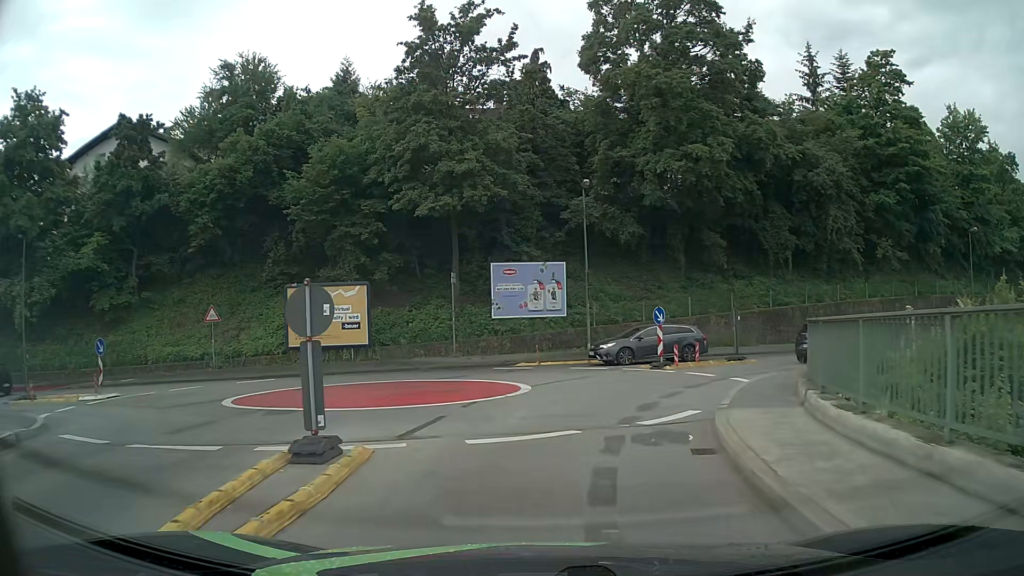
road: unclassified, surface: asphalt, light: Day
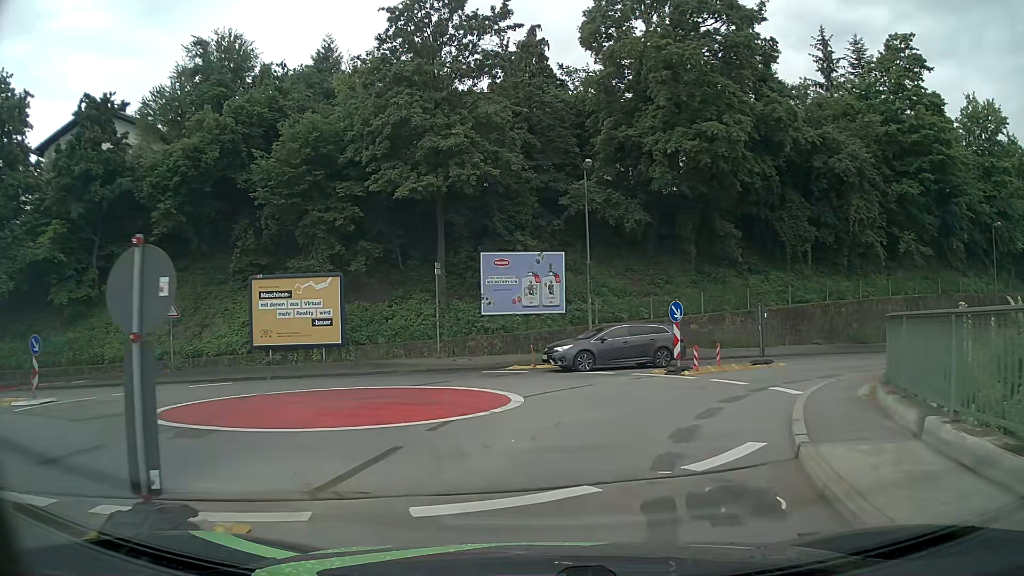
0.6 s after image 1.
(0.0, +3.4) m; +1°
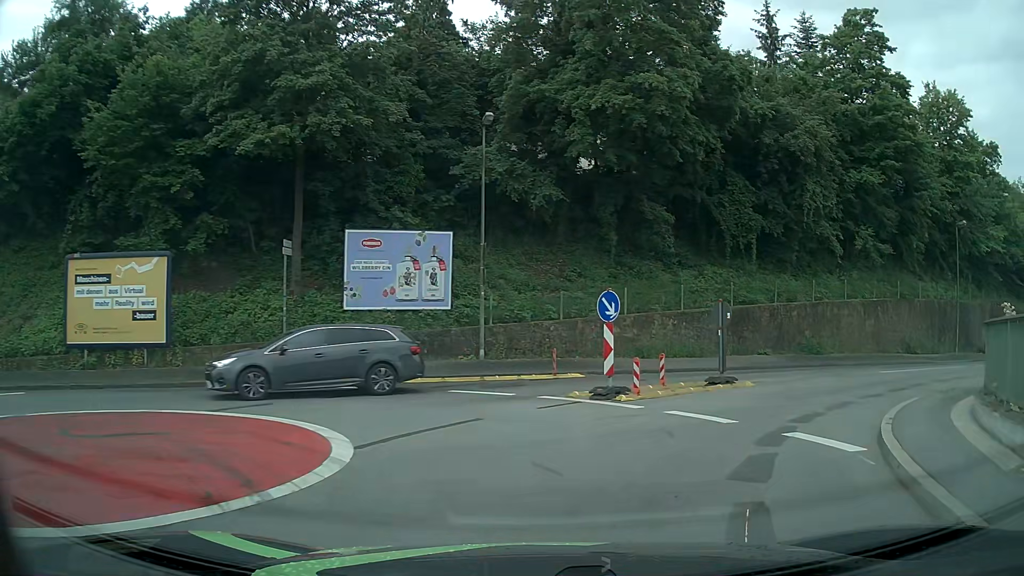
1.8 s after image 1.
(+0.3, +6.2) m; +7°
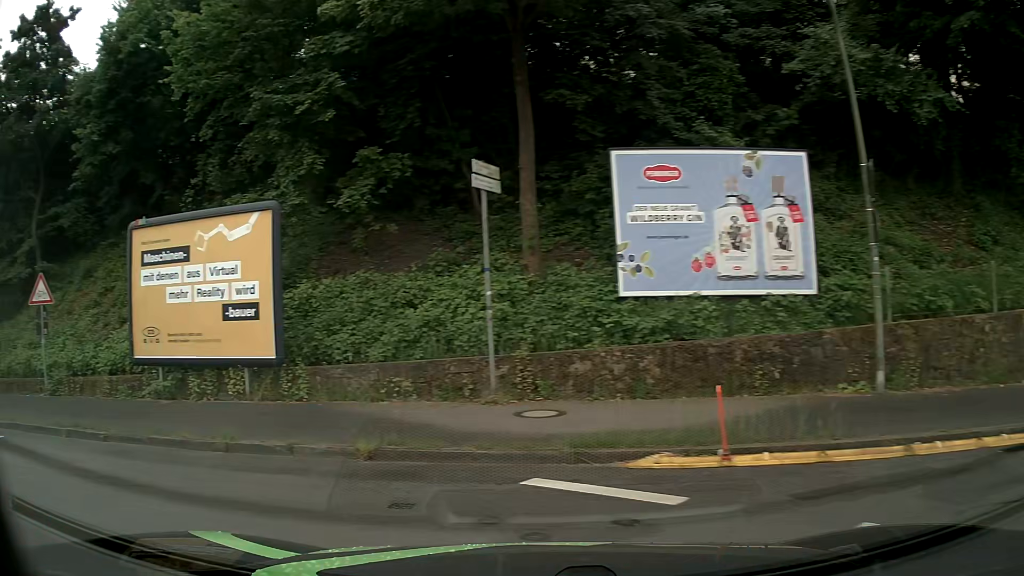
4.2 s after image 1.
(-0.5, +10.4) m; -27°
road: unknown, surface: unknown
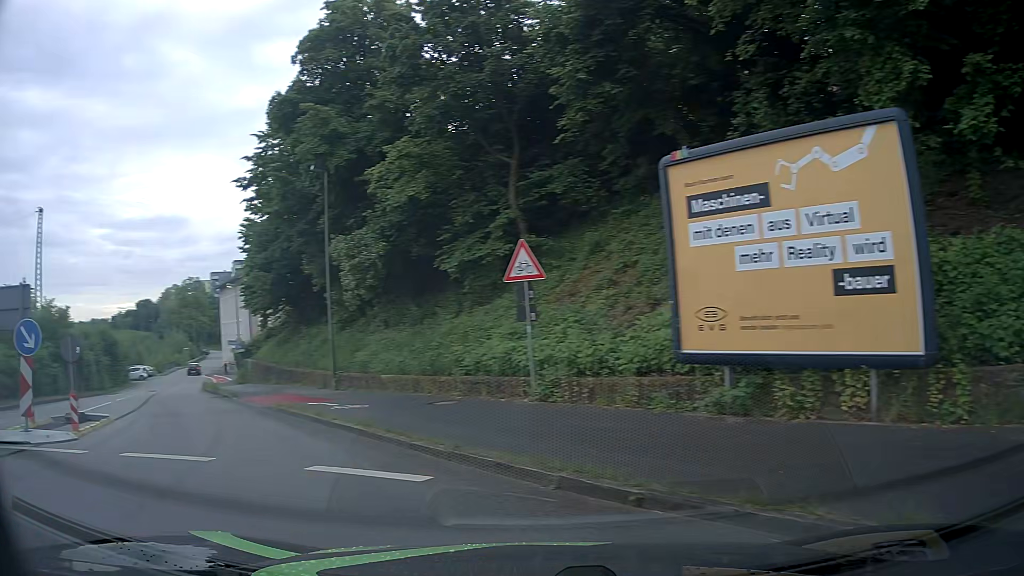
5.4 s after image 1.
(-1.7, +4.4) m; -43°
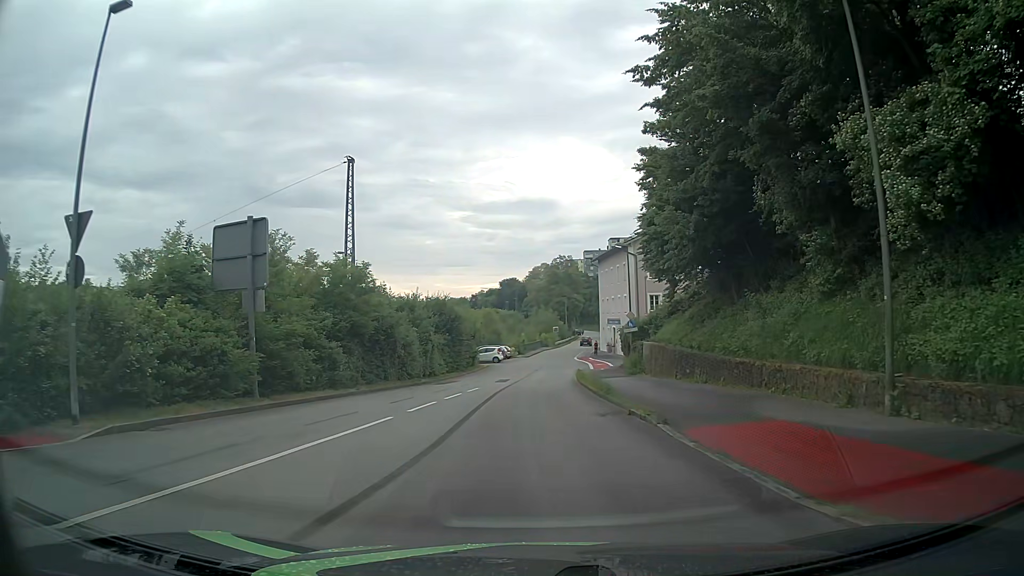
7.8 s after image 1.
(-6.1, +12.0) m; -33°
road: residential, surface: asphalt
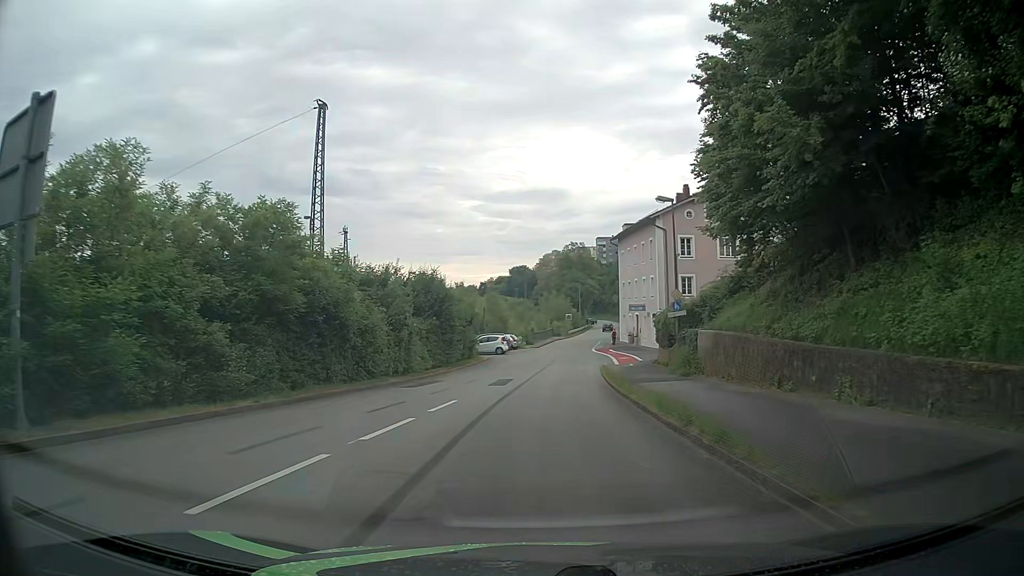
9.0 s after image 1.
(-0.1, +10.9) m; -1°
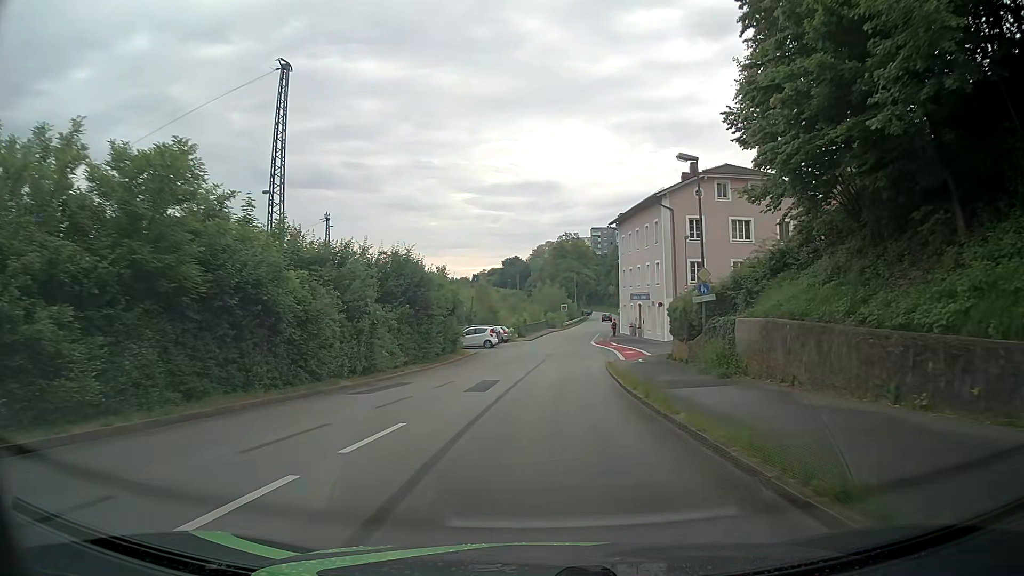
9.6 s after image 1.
(0.0, +6.0) m; +1°
(0, +10) (0, +20) (+1, +30) (+1, +40) (+2, +50) (+3, +60) (+5, +70) (+6, +80) (+8, +90) (+9, +99) m
